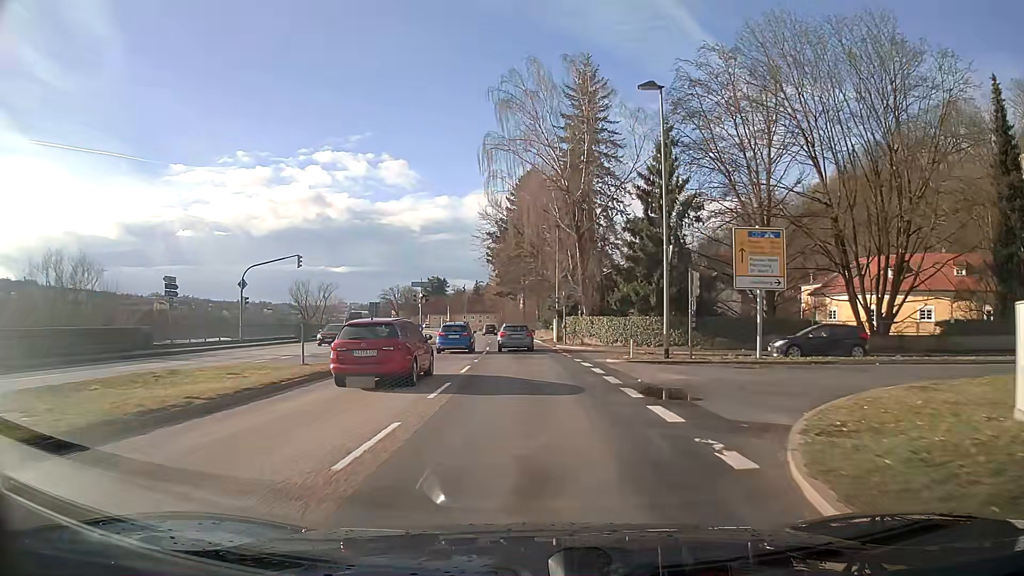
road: primary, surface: asphalt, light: Day
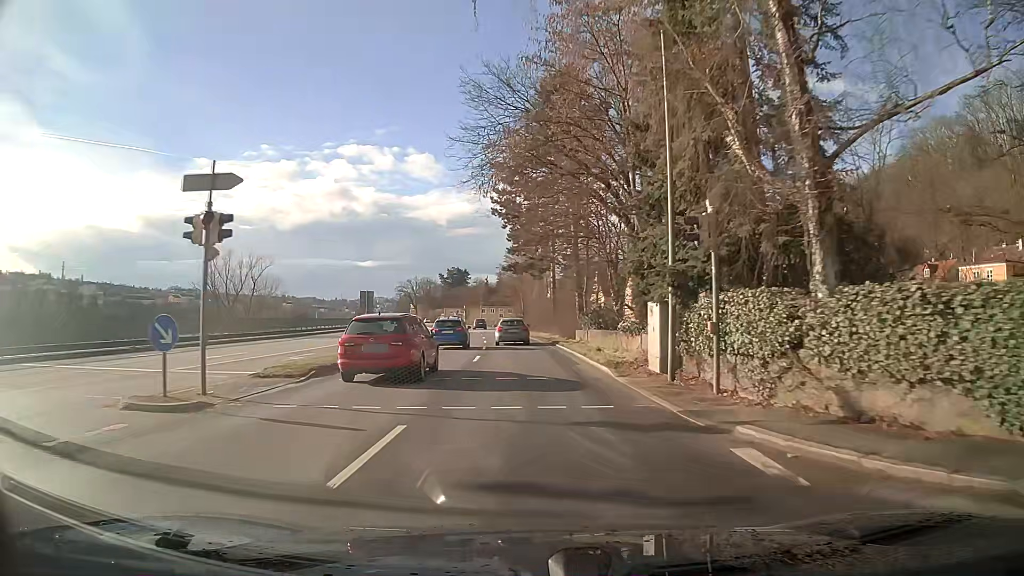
(-0.6, +31.2) m; -2°
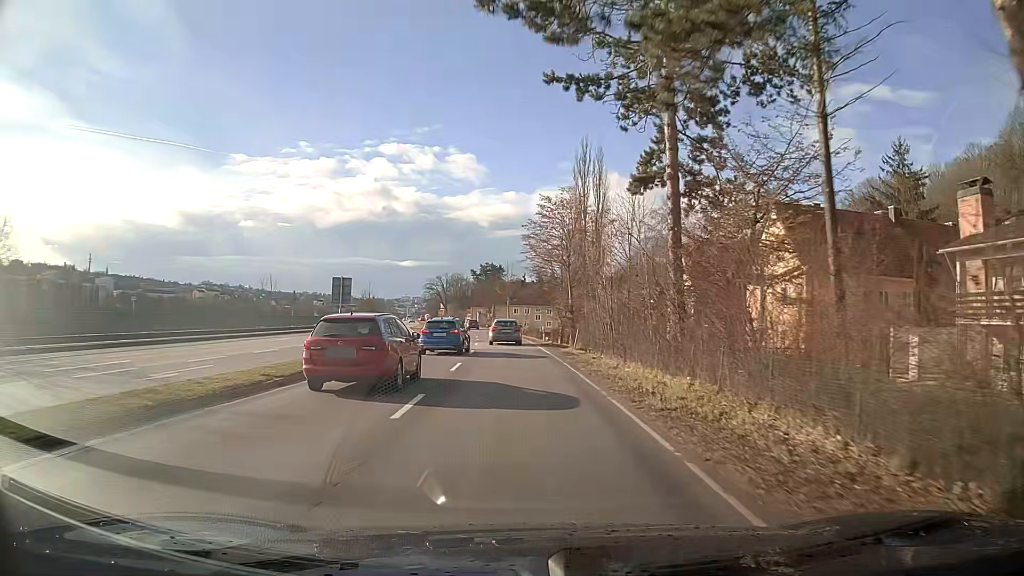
(-1.0, +39.8) m; -3°
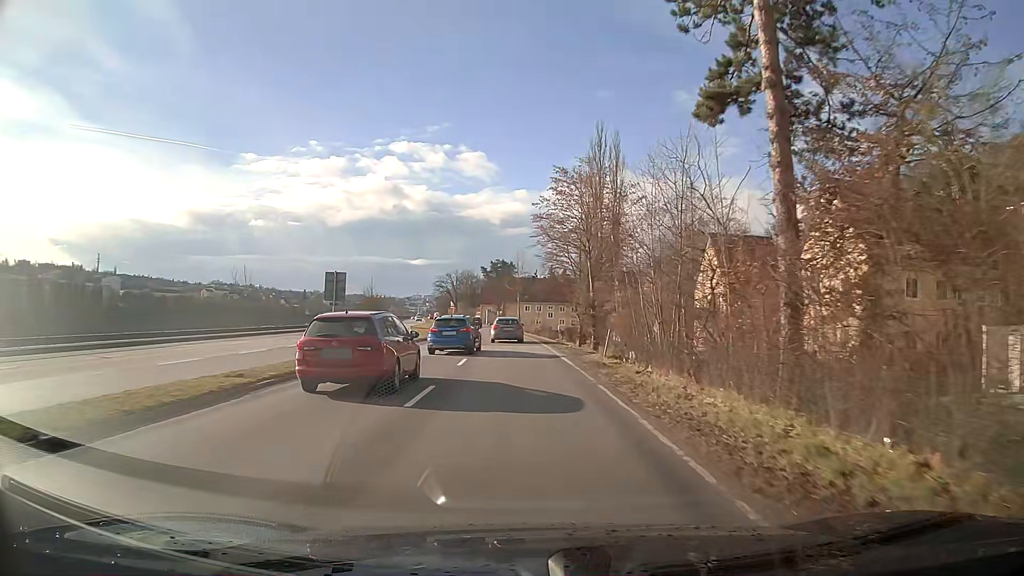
(-0.1, +8.1) m; -1°
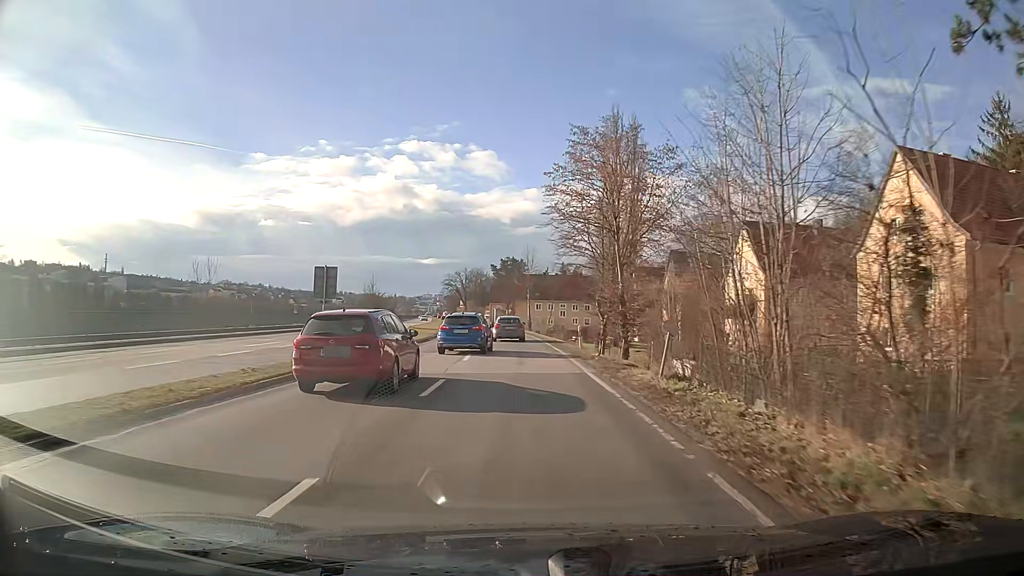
(-0.1, +8.0) m; -1°
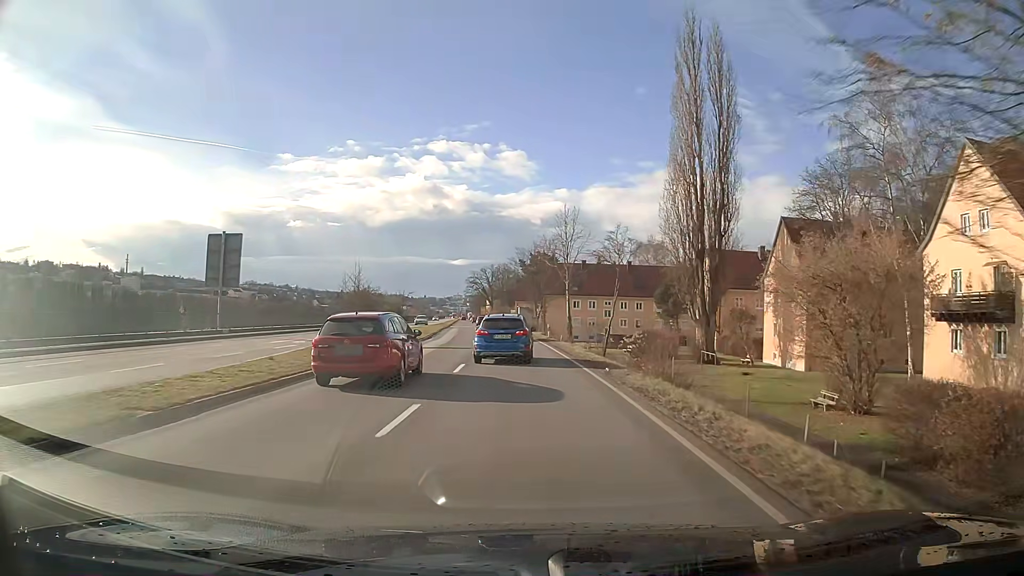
(-0.7, +31.5) m; -3°
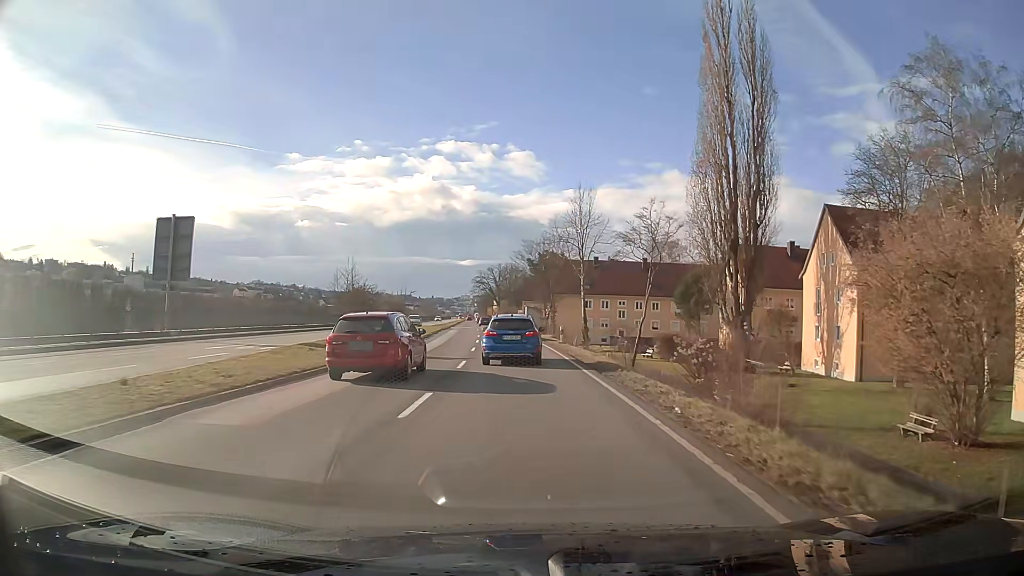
(0.0, +7.7) m; -1°
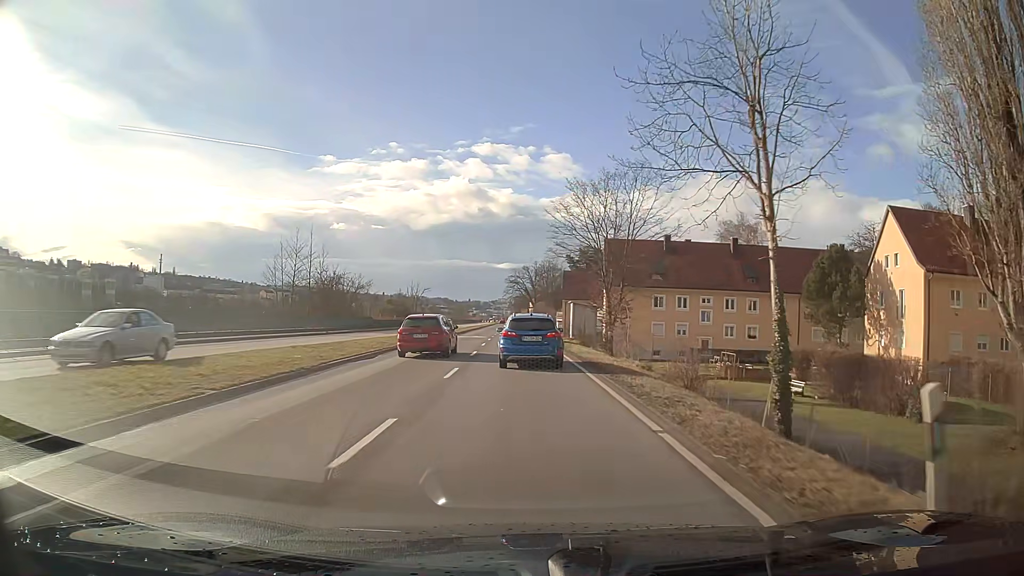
(-0.9, +30.7) m; -3°
(0, +10) (0, +20) (-1, +30) (-1, +40) (-1, +50) (-1, +60) (-2, +70) (-2, +80) (-2, +90) (-3, +100) m
